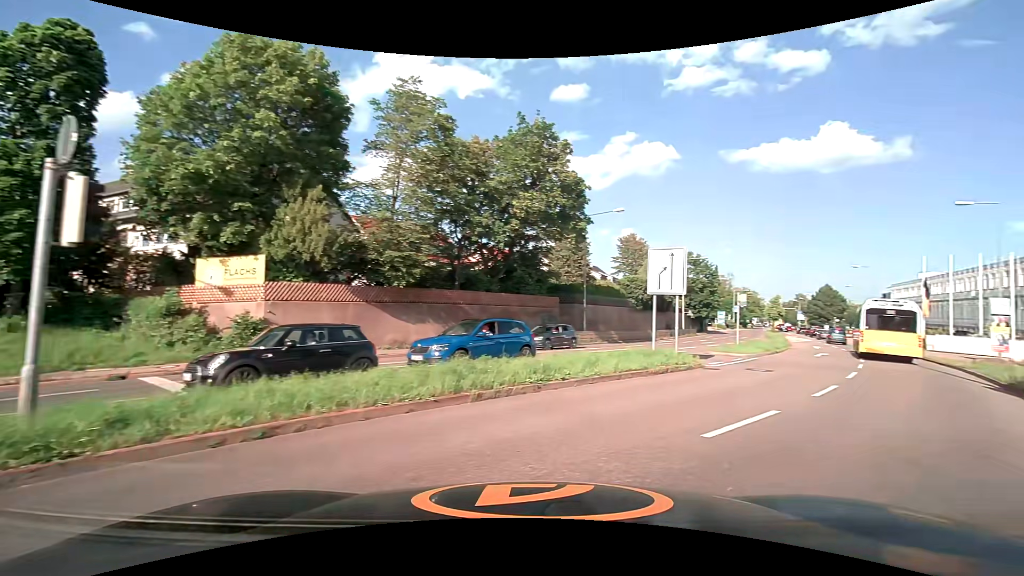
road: secondary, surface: asphalt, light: Day
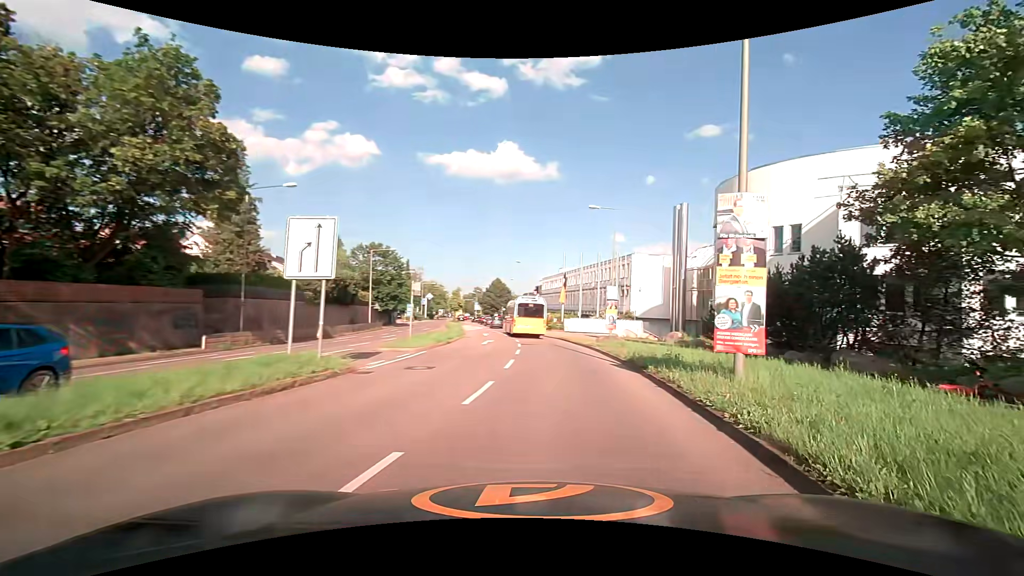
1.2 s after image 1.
(+1.3, +4.1) m; +33°
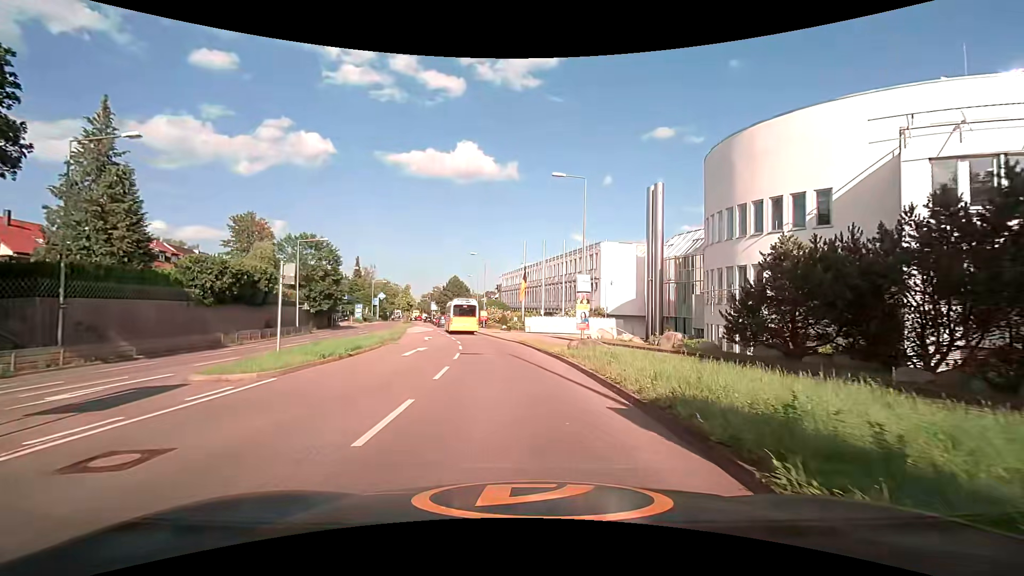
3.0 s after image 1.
(+0.9, +8.8) m; +5°
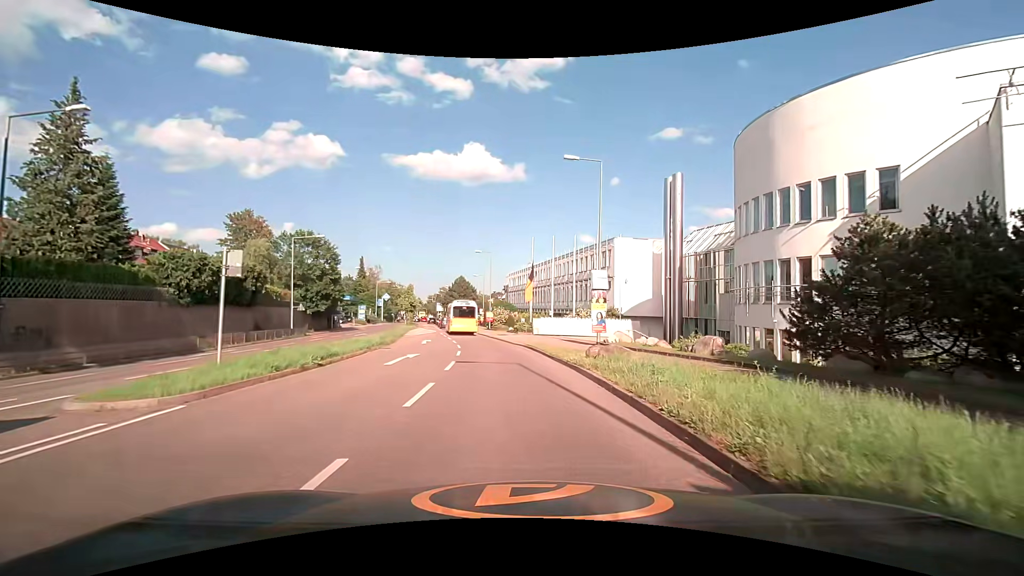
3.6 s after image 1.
(0.0, +3.5) m; 0°
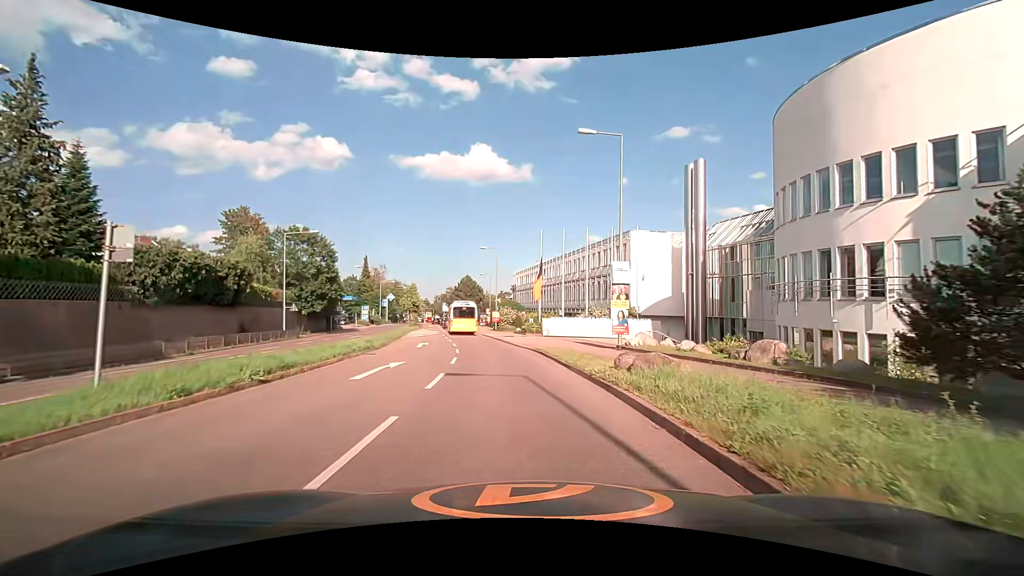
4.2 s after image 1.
(0.0, +3.9) m; -1°
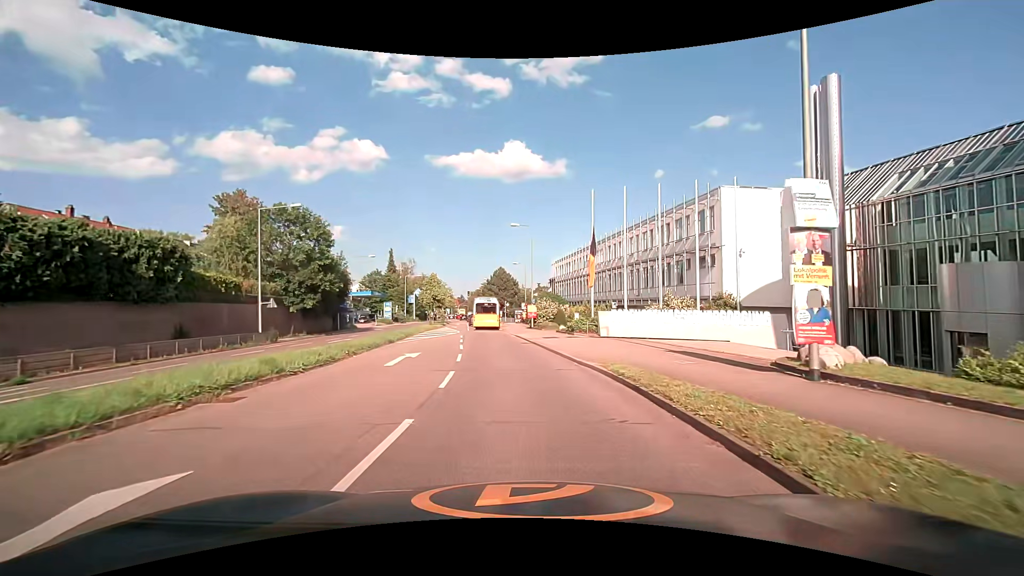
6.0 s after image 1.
(-0.5, +12.7) m; -4°
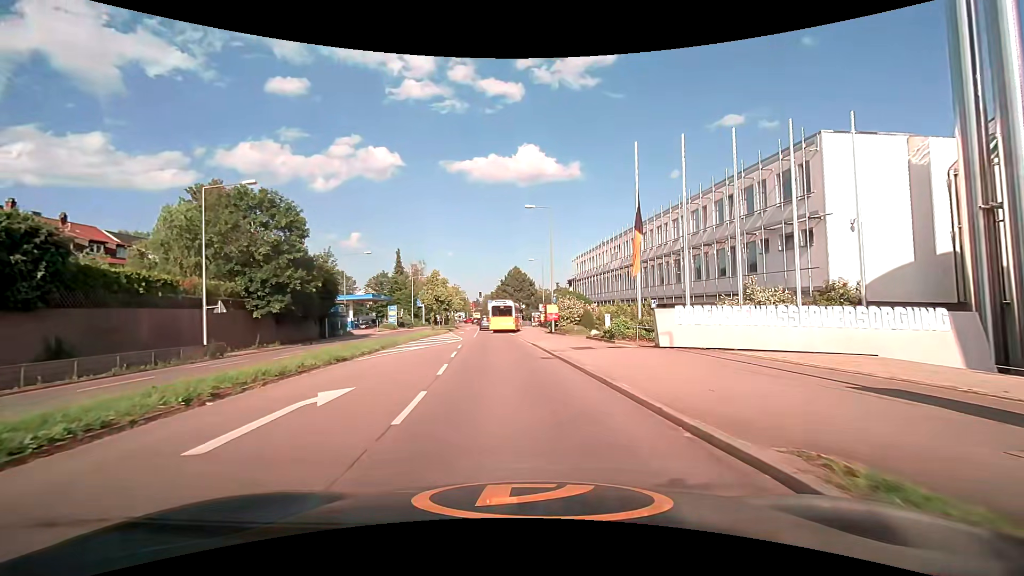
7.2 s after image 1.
(-0.2, +9.3) m; -2°
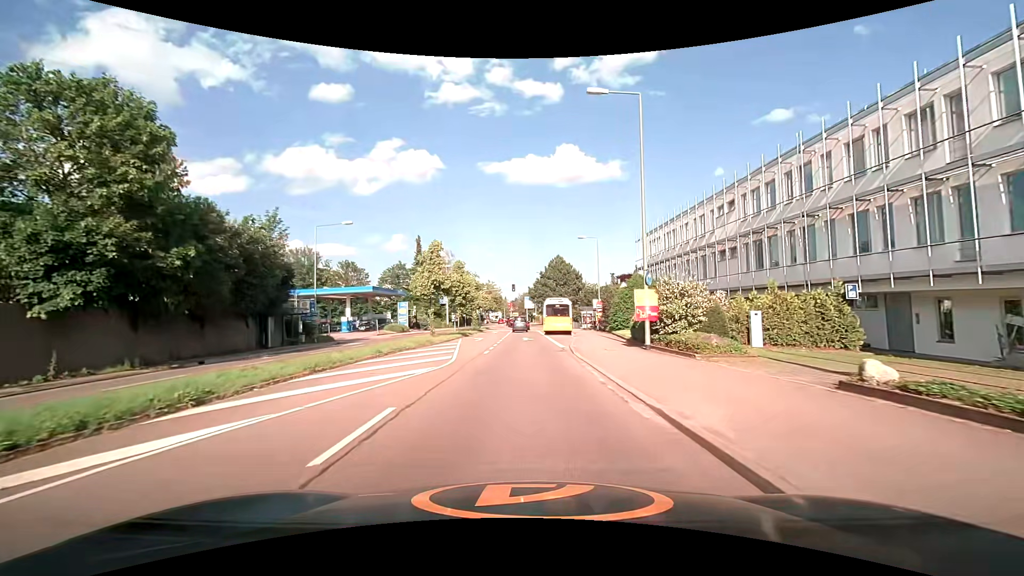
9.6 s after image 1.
(-1.1, +20.3) m; -5°
(0, +10) (0, +20) (0, +30) (0, +40) (0, +50) (0, +60) (-1, +70) (-1, +80) (-2, +90) (-3, +100) m
